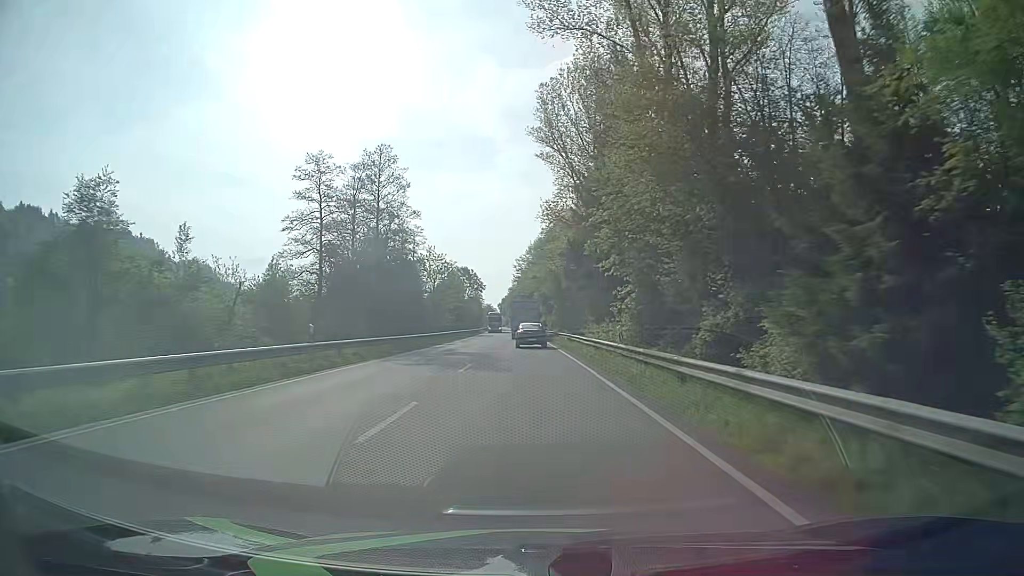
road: primary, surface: asphalt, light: Day
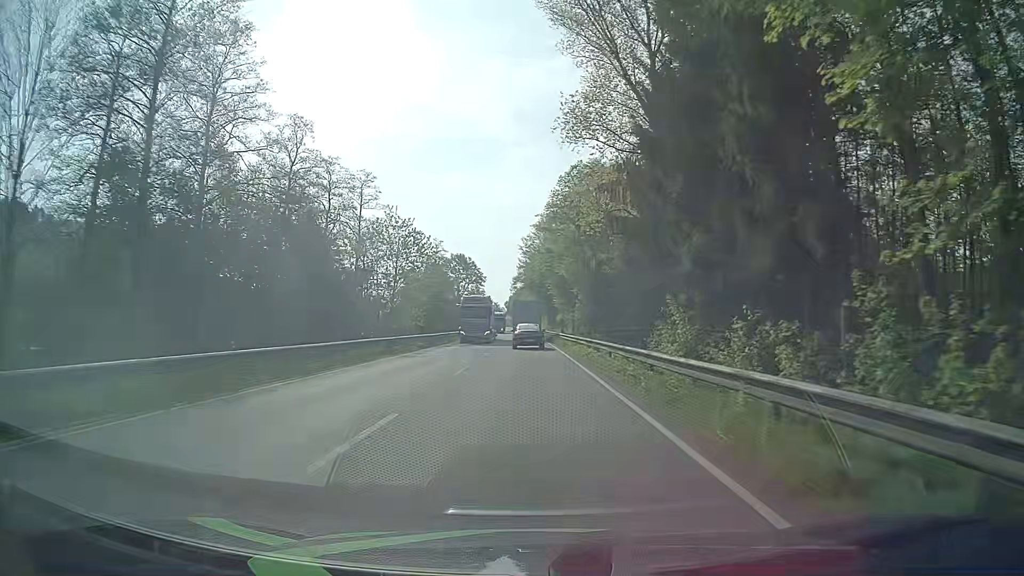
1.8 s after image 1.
(-0.1, +37.3) m; -1°
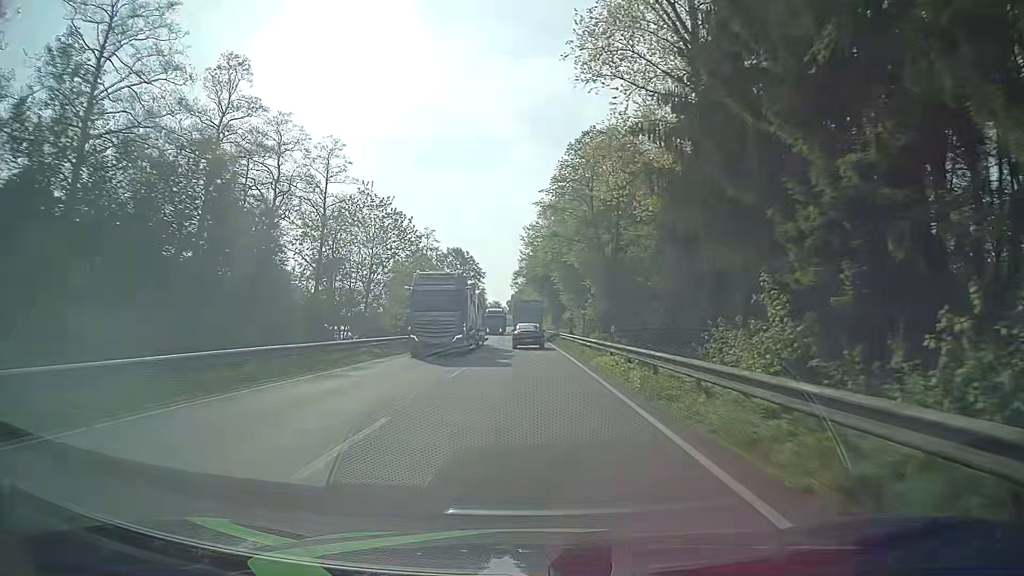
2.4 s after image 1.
(0.0, +12.4) m; 0°
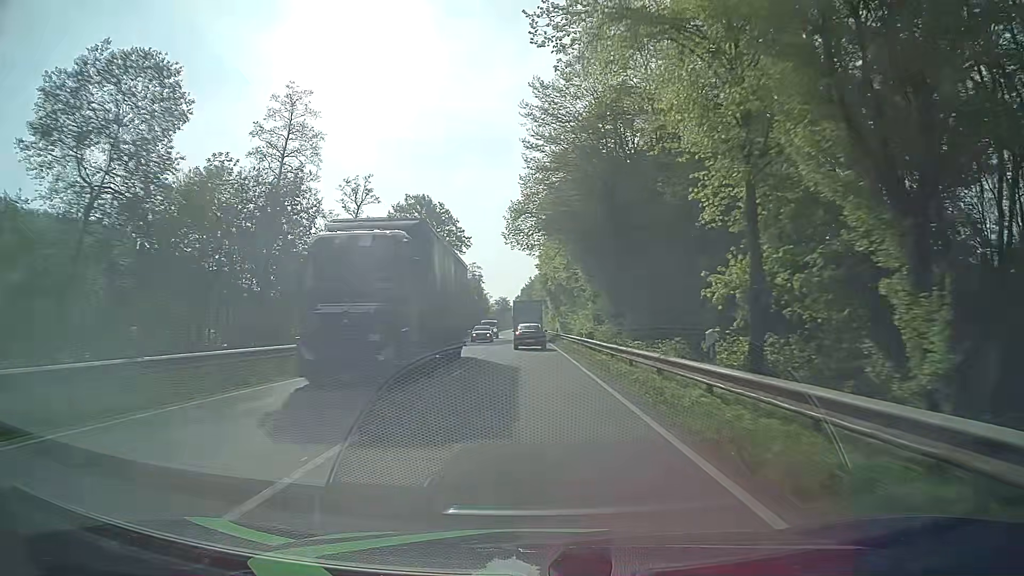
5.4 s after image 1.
(-0.9, +61.3) m; -2°
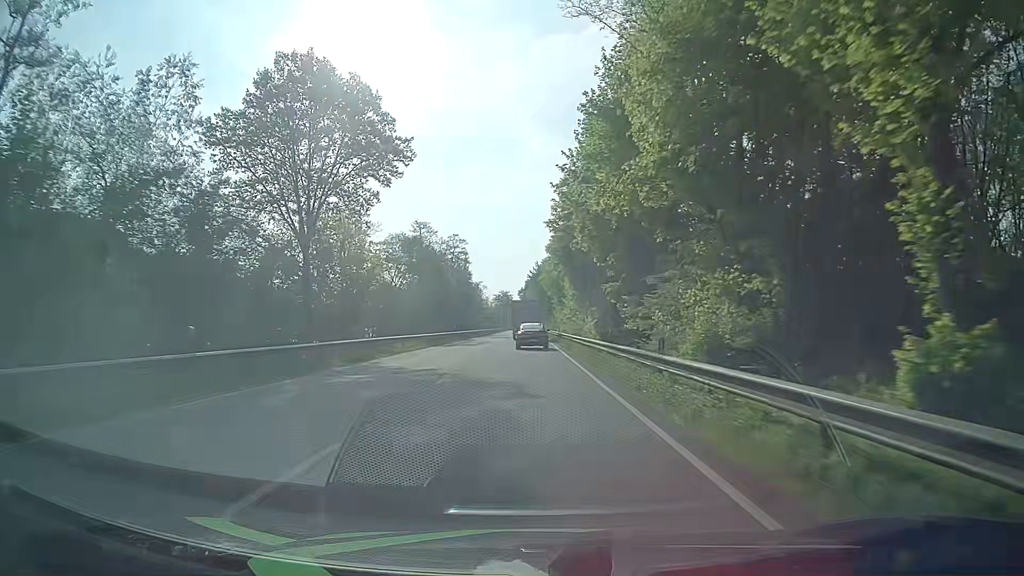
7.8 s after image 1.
(-0.2, +48.6) m; -1°
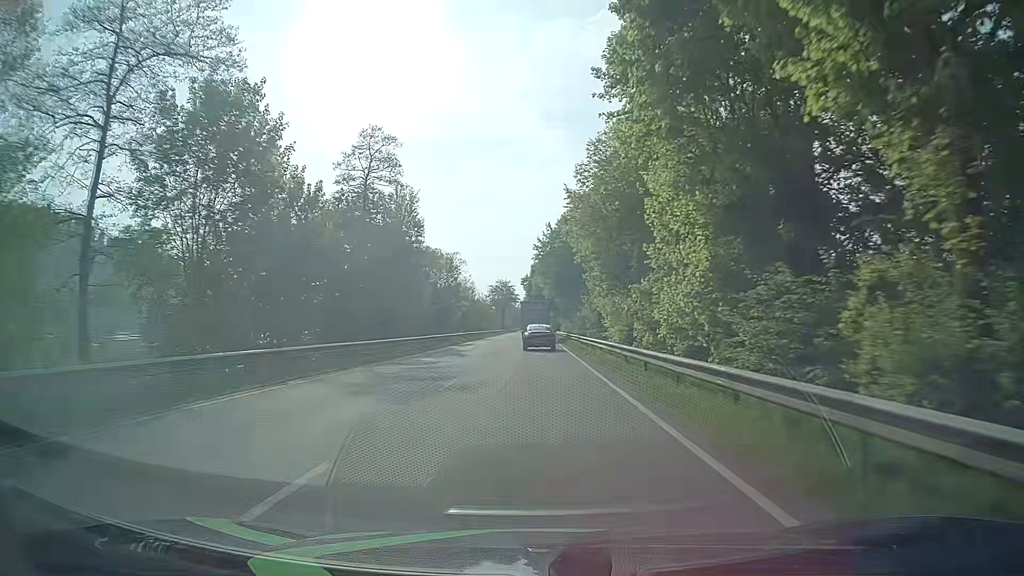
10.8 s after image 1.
(0.0, +60.9) m; 0°
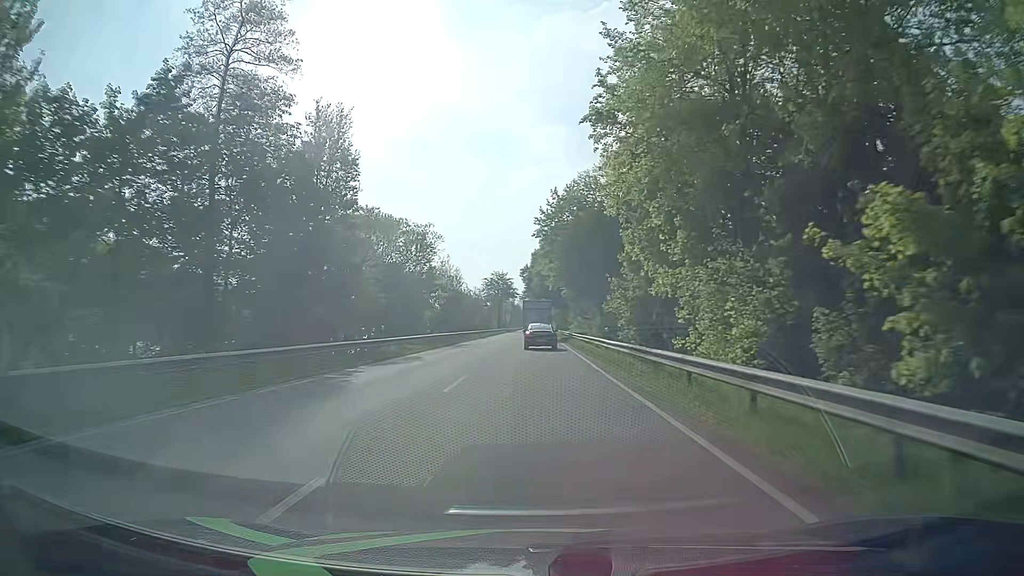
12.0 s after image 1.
(0.0, +24.4) m; 0°
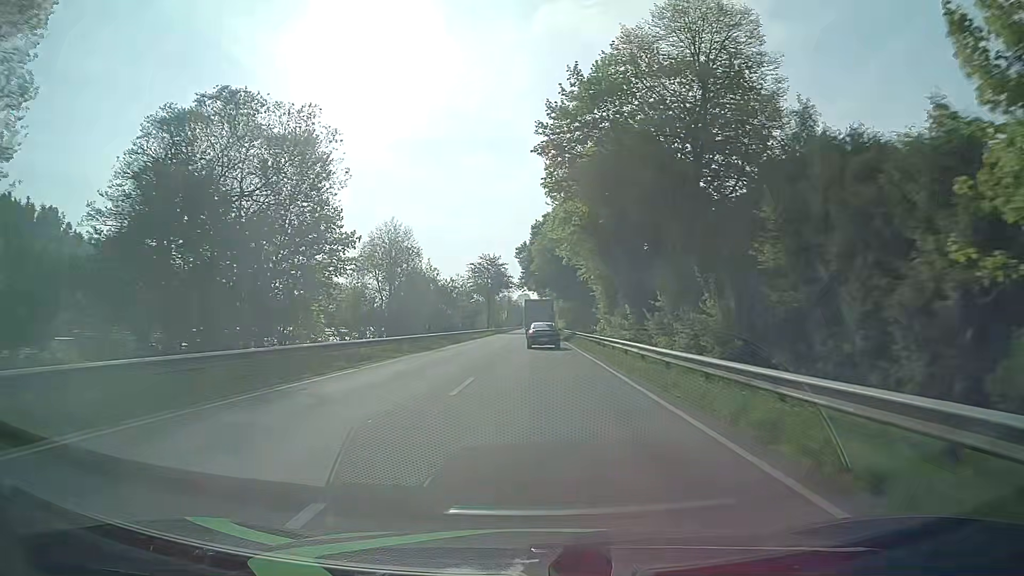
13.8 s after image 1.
(-0.1, +36.7) m; 0°
(0, +10) (0, +20) (0, +30) (0, +40) (+1, +50) (+1, +60) (+1, +70) (+1, +80) (+1, +90) (+1, +100) m
